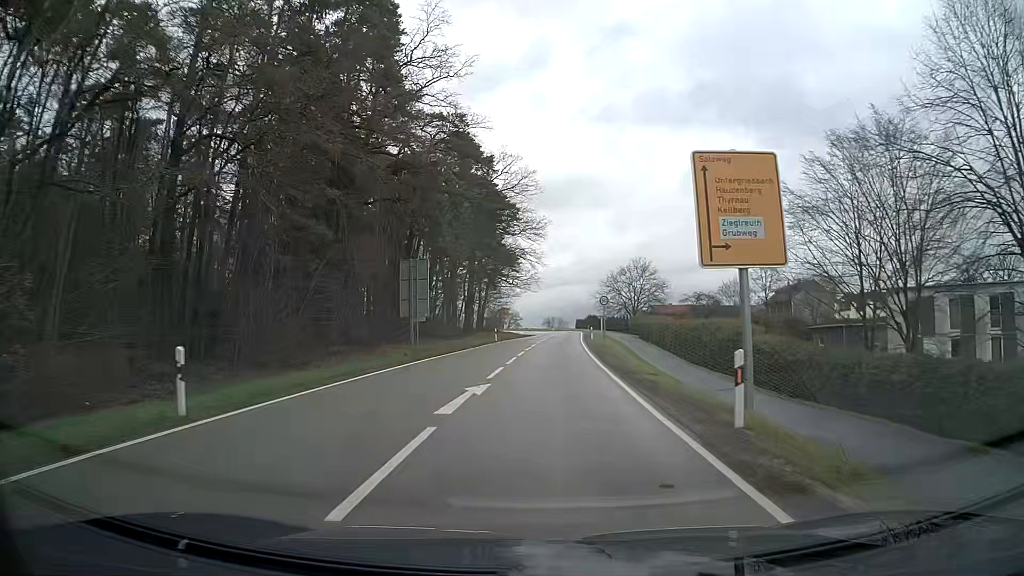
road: secondary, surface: asphalt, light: Day
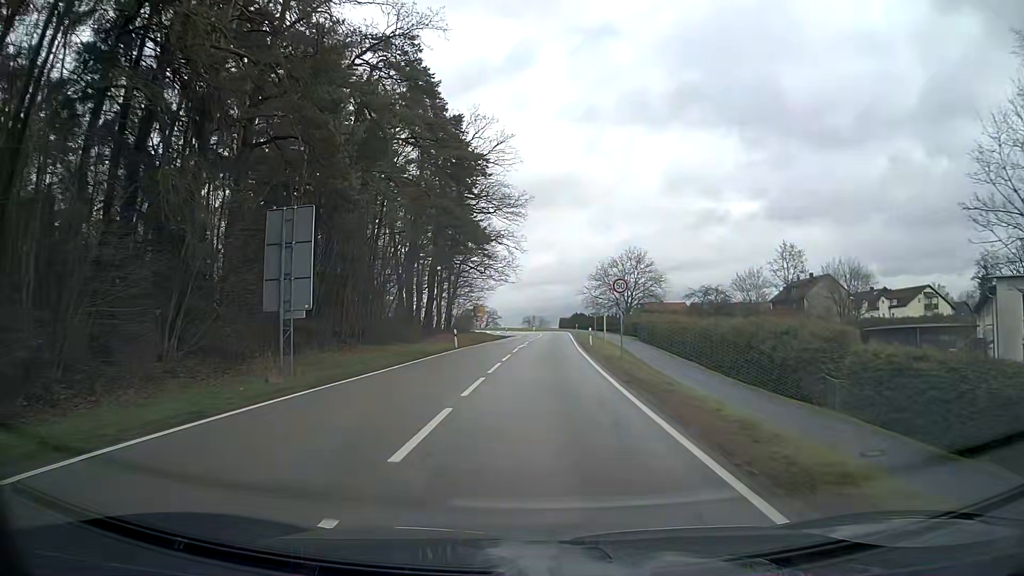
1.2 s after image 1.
(+0.3, +15.8) m; +2°
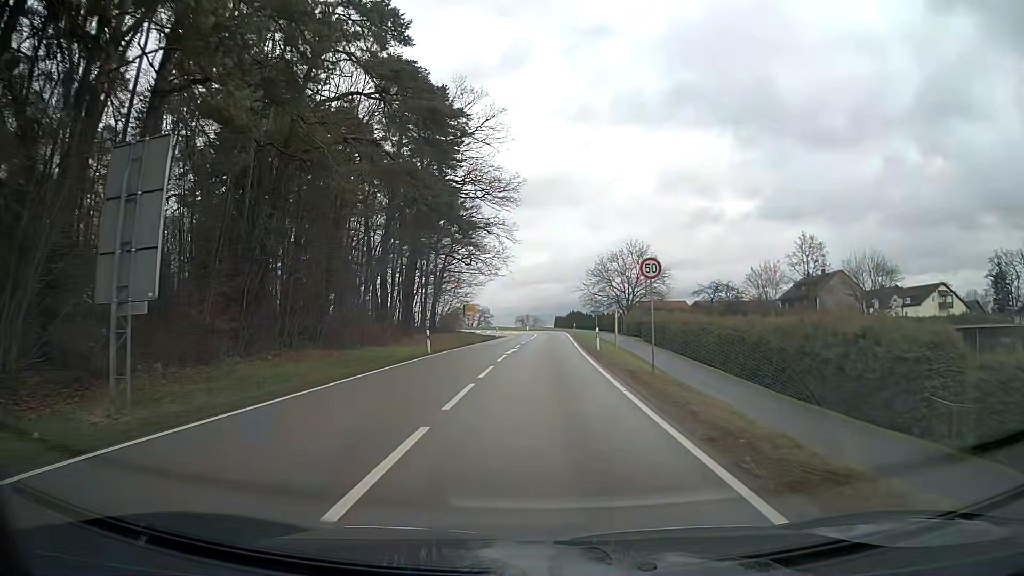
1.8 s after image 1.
(0.0, +8.0) m; 0°
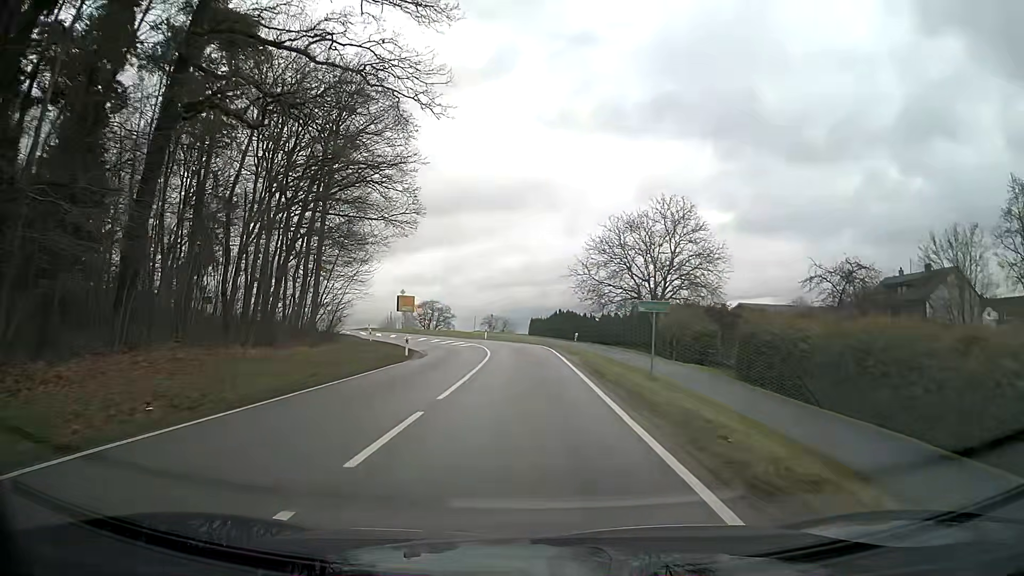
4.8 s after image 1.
(+0.8, +40.3) m; +2°
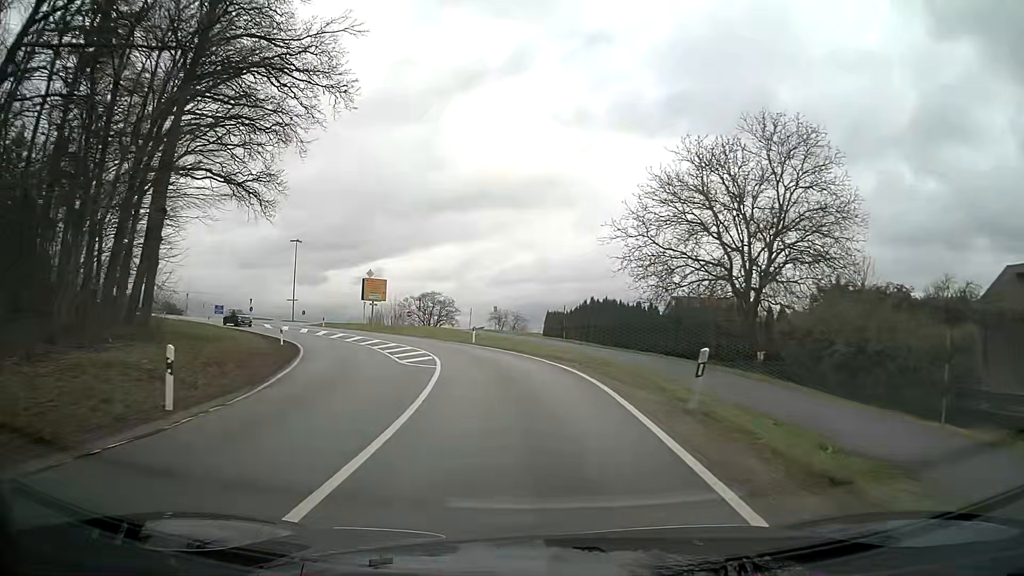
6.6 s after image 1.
(0.0, +24.0) m; -2°
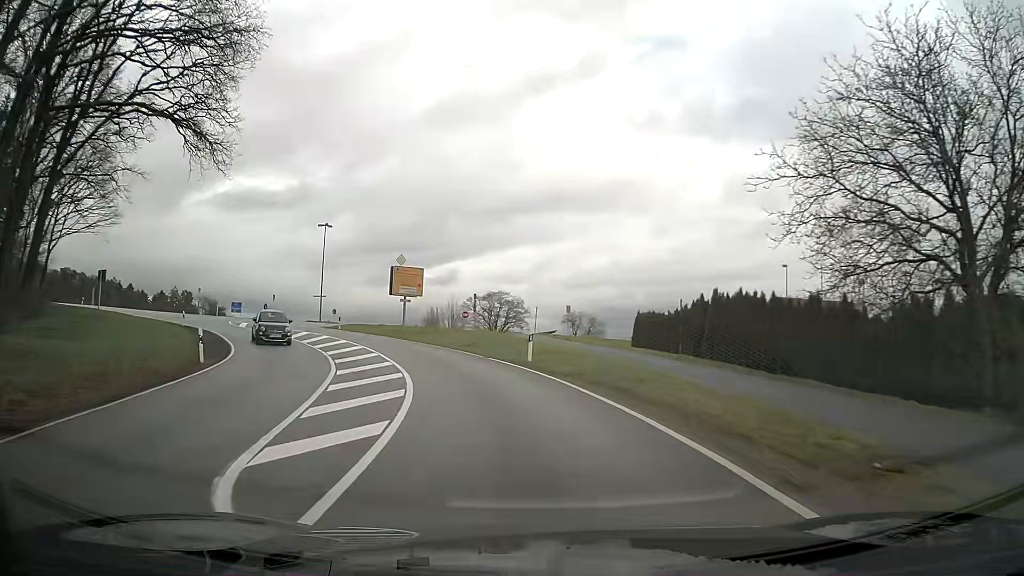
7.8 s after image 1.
(-0.9, +15.6) m; -8°
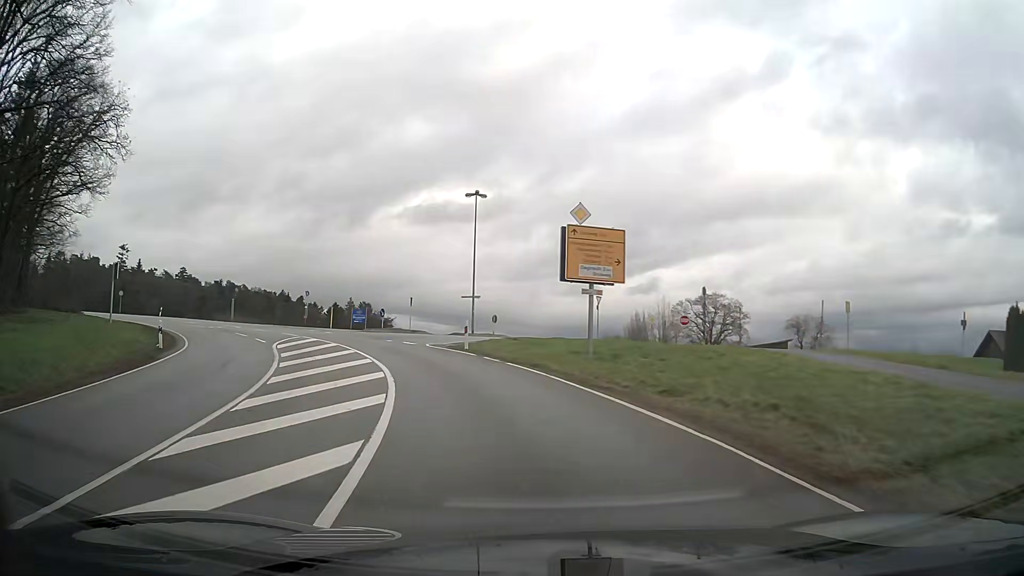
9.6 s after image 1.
(-3.2, +22.7) m; -17°
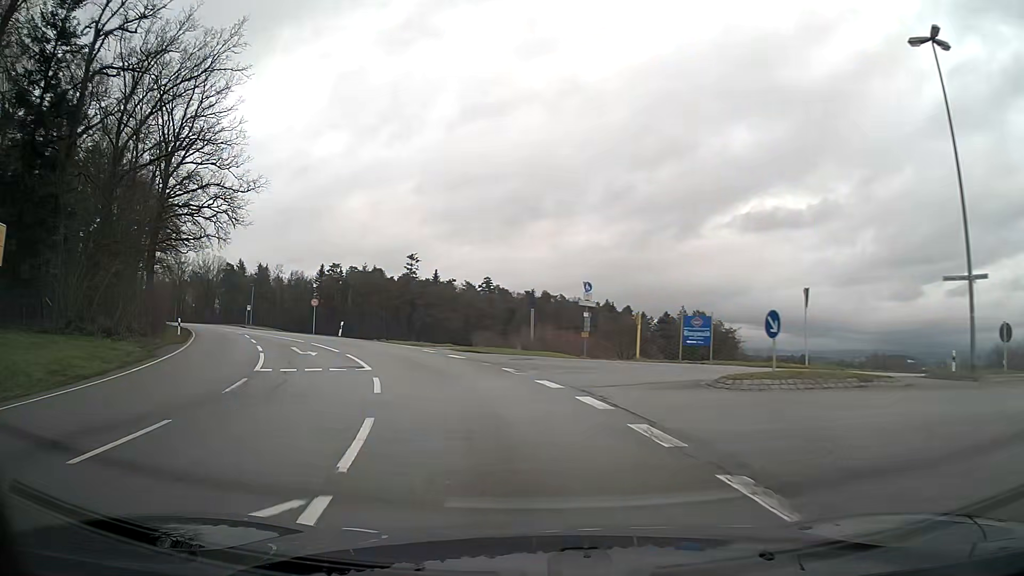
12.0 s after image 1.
(-7.2, +28.8) m; -29°
